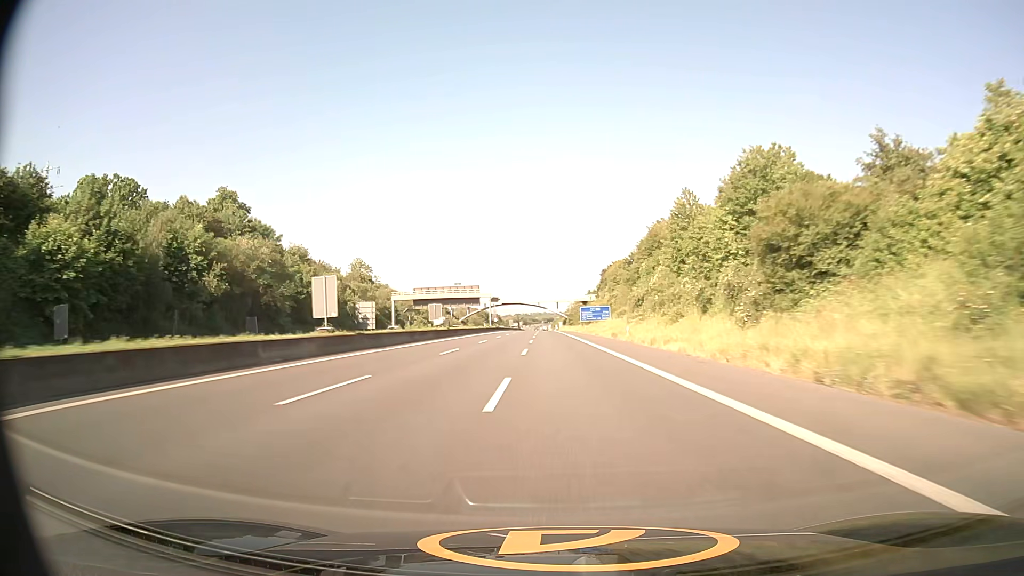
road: motorway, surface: asphalt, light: Day
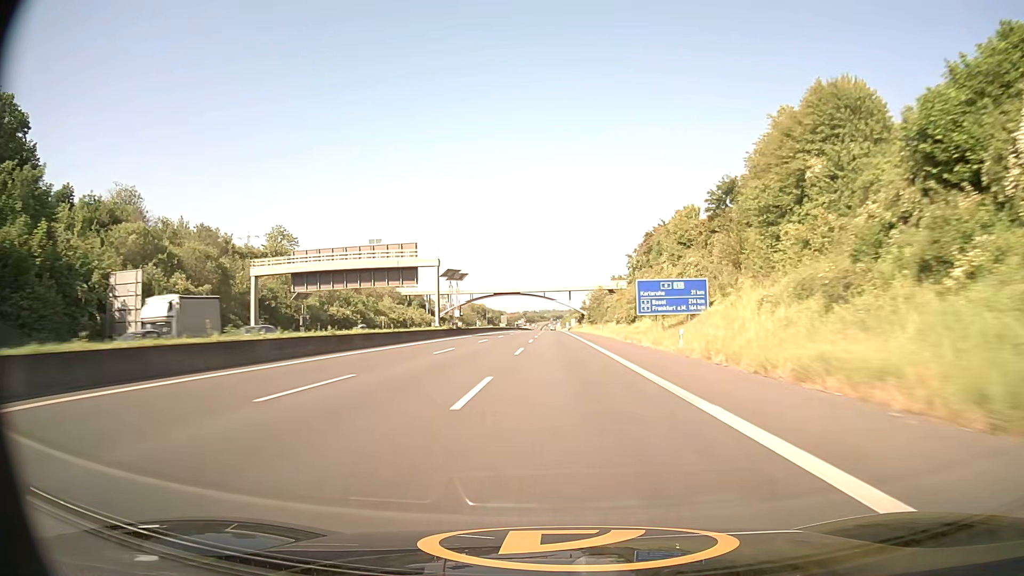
(-0.6, +71.5) m; -1°
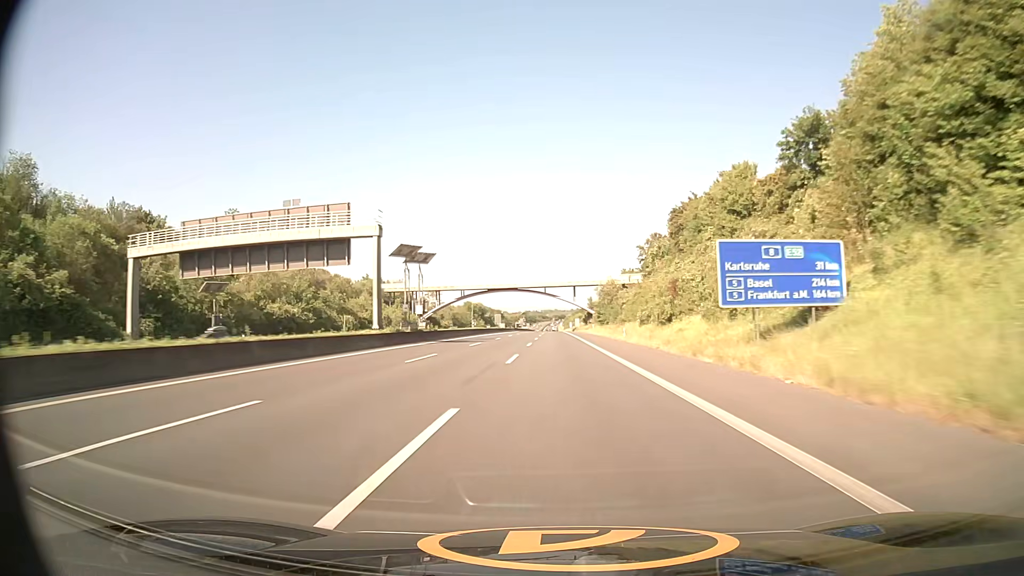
(0.0, +23.9) m; 0°
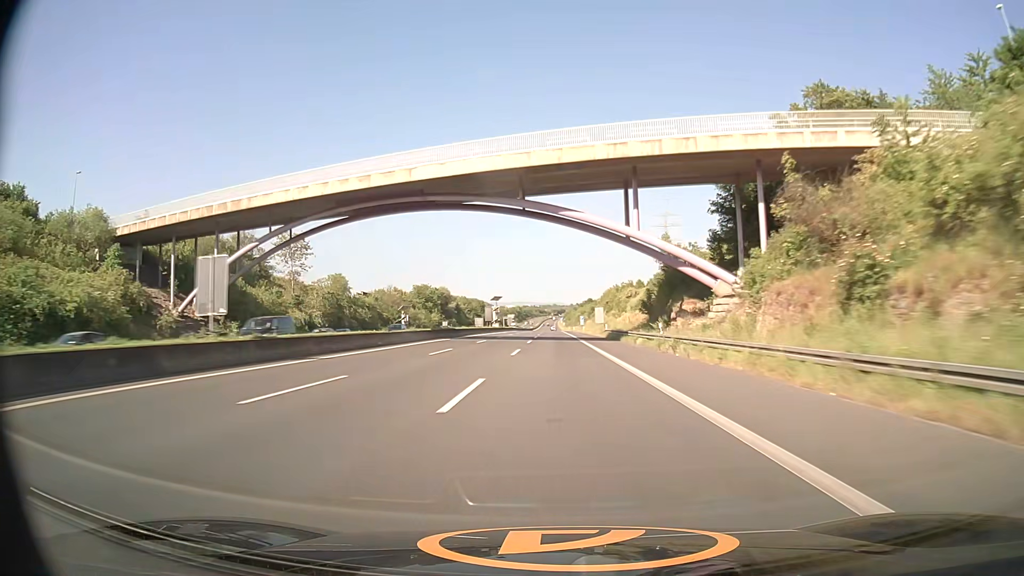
(0.0, +119.9) m; 0°
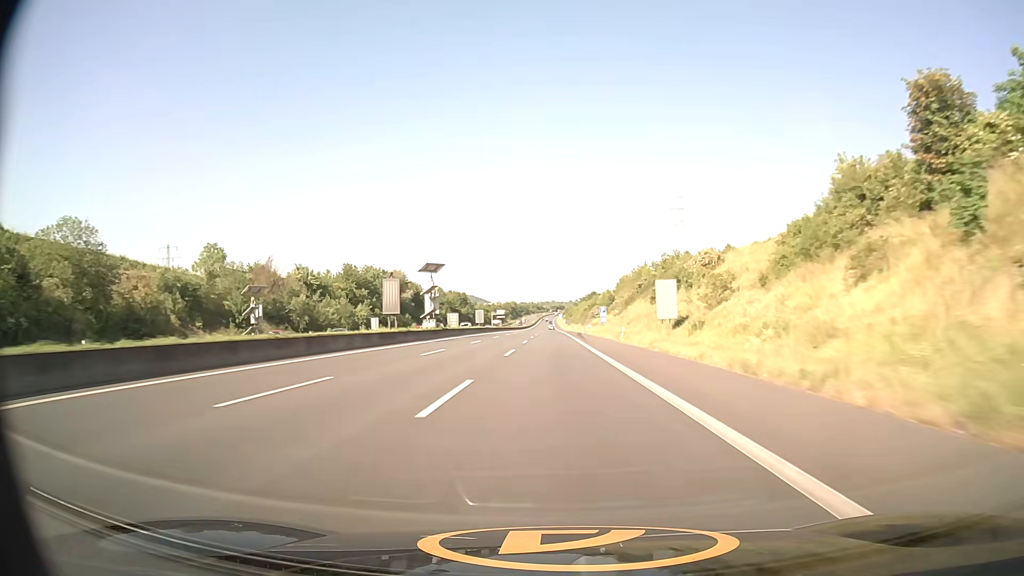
(0.0, +72.3) m; 0°
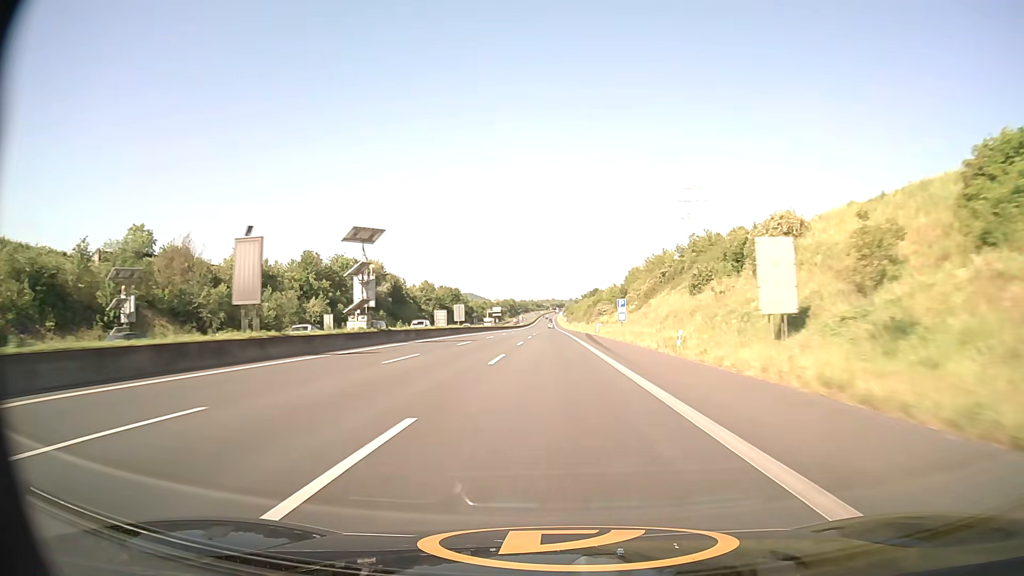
(0.0, +24.1) m; 0°
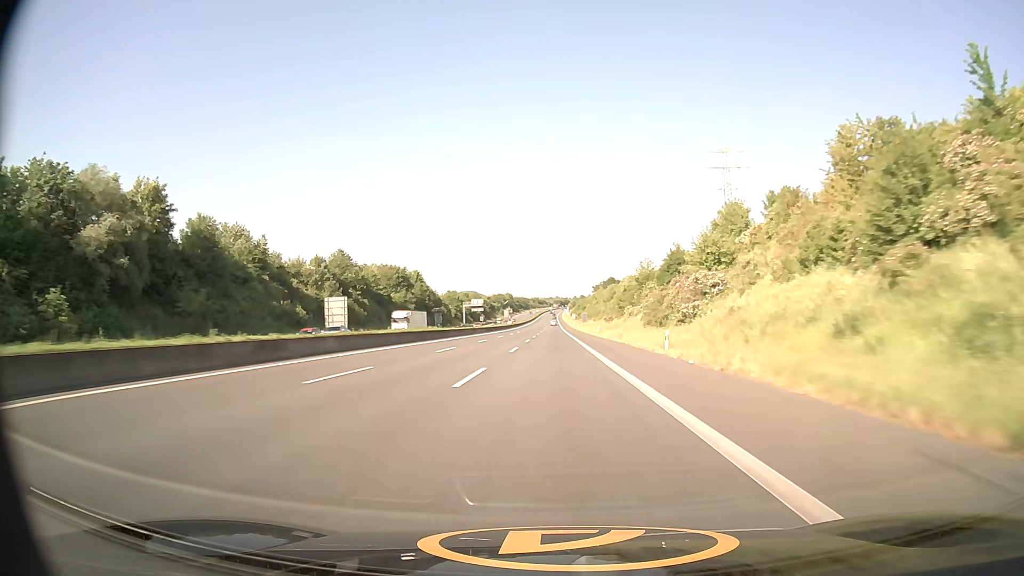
(-0.1, +96.7) m; 0°
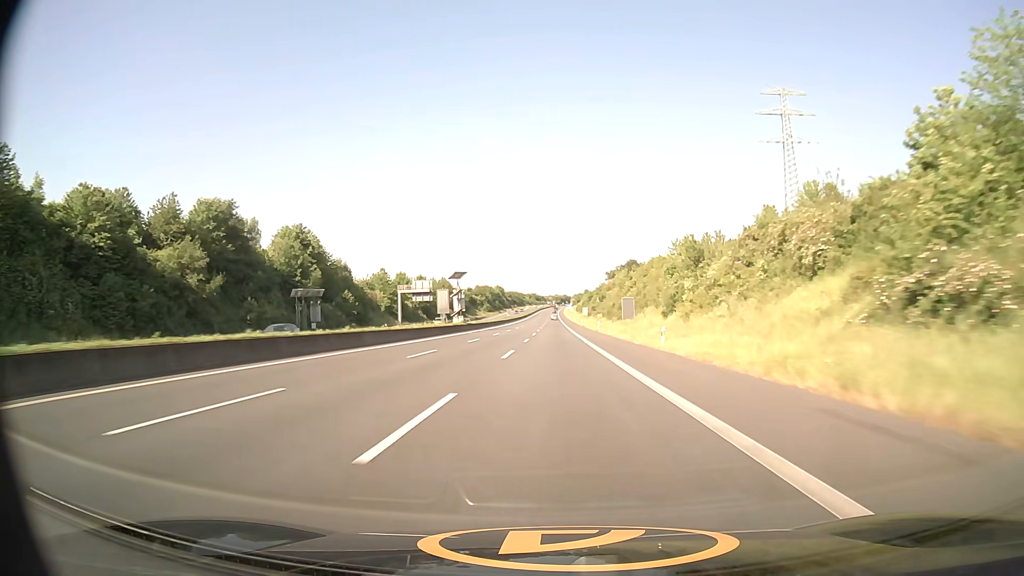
(-0.2, +97.0) m; 0°
(0, +10) (0, +20) (0, +30) (0, +40) (0, +50) (0, +60) (0, +70) (0, +80) (0, +90) (0, +100) m
